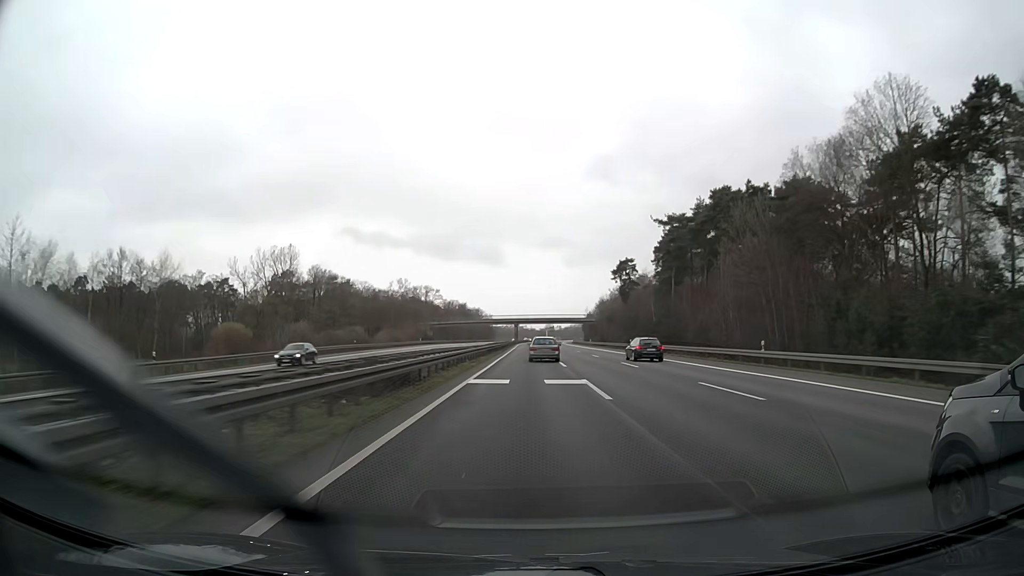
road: motorway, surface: asphalt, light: Day
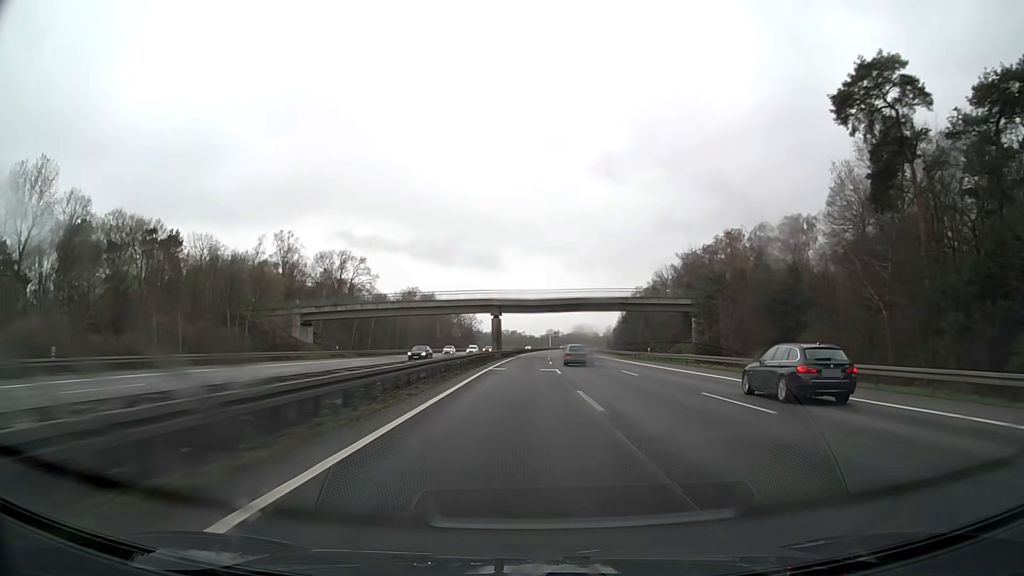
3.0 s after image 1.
(+0.2, +110.1) m; 0°
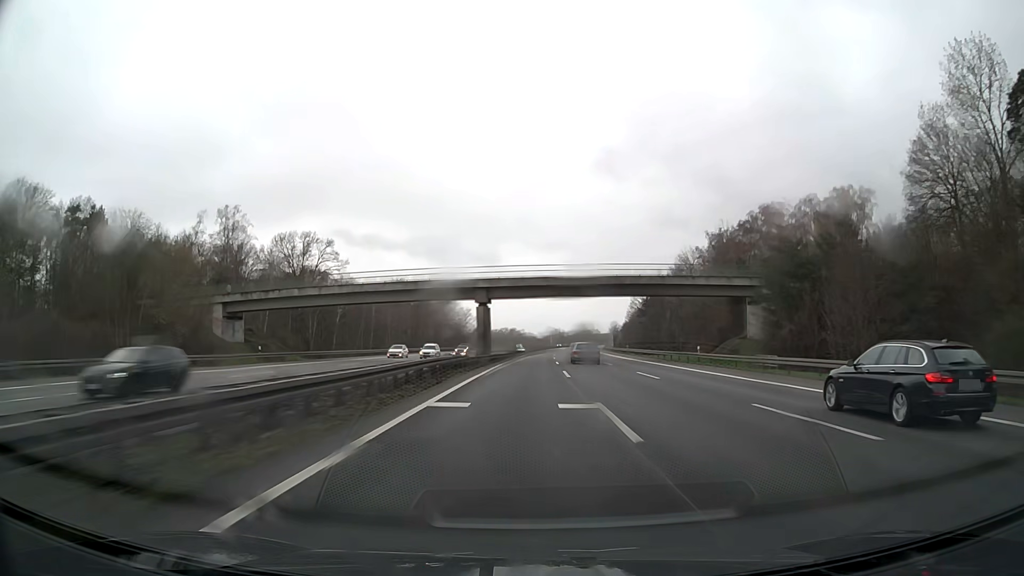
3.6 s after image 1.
(0.0, +22.6) m; 0°
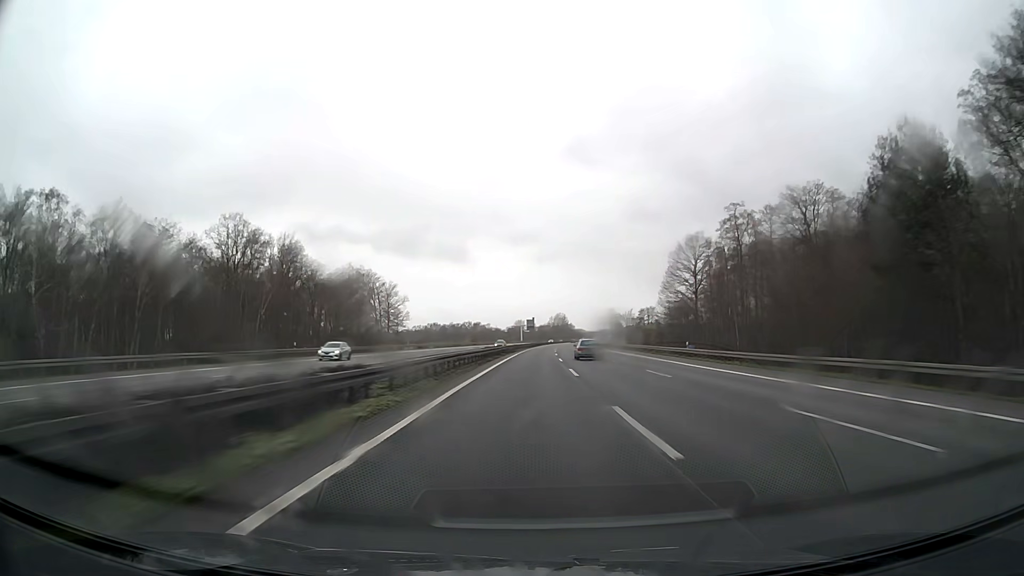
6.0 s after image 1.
(+1.9, +92.1) m; +3°
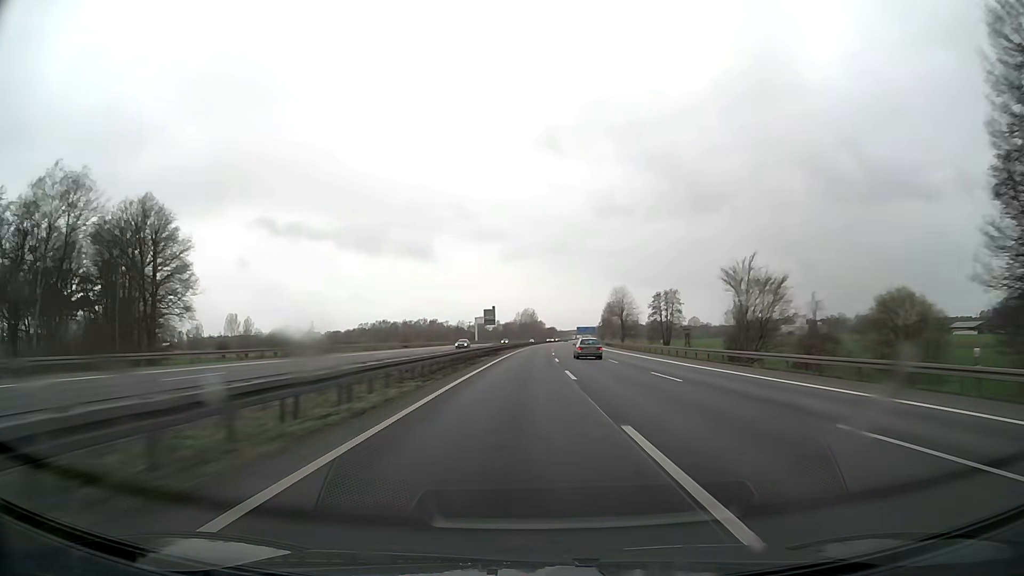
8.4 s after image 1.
(+2.5, +93.7) m; +3°
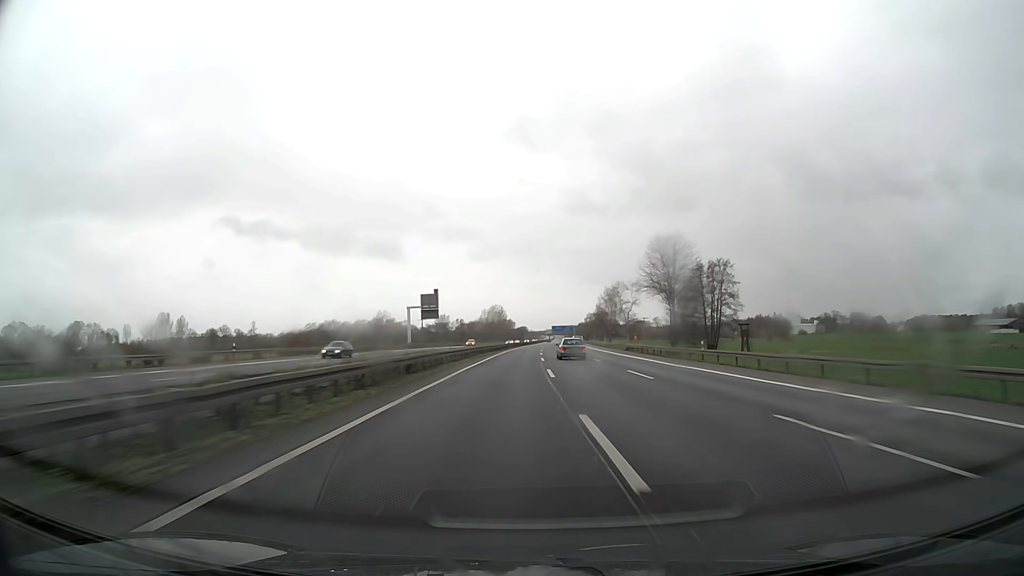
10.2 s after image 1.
(+1.3, +70.8) m; +2°
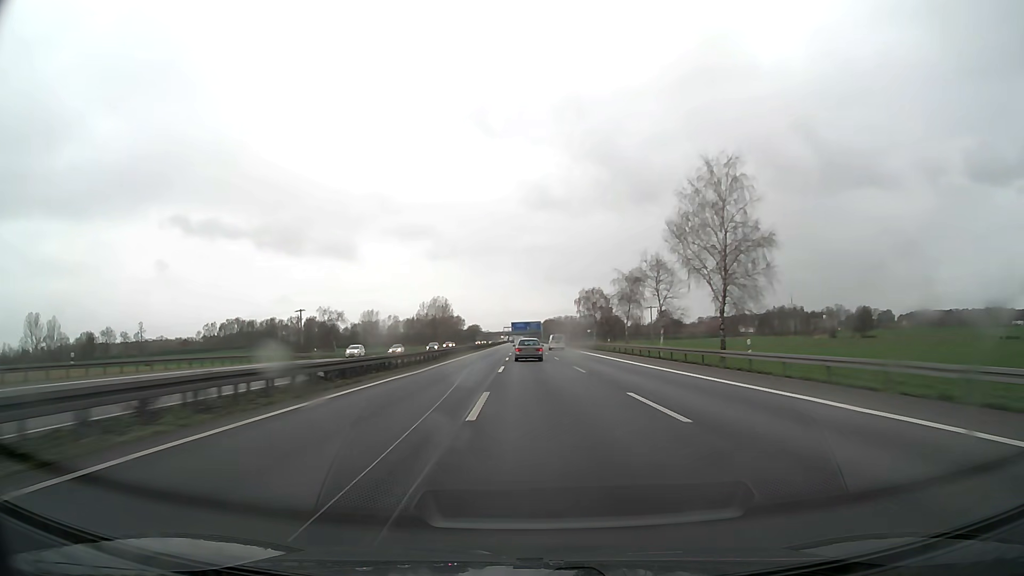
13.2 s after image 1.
(+3.9, +117.8) m; +4°
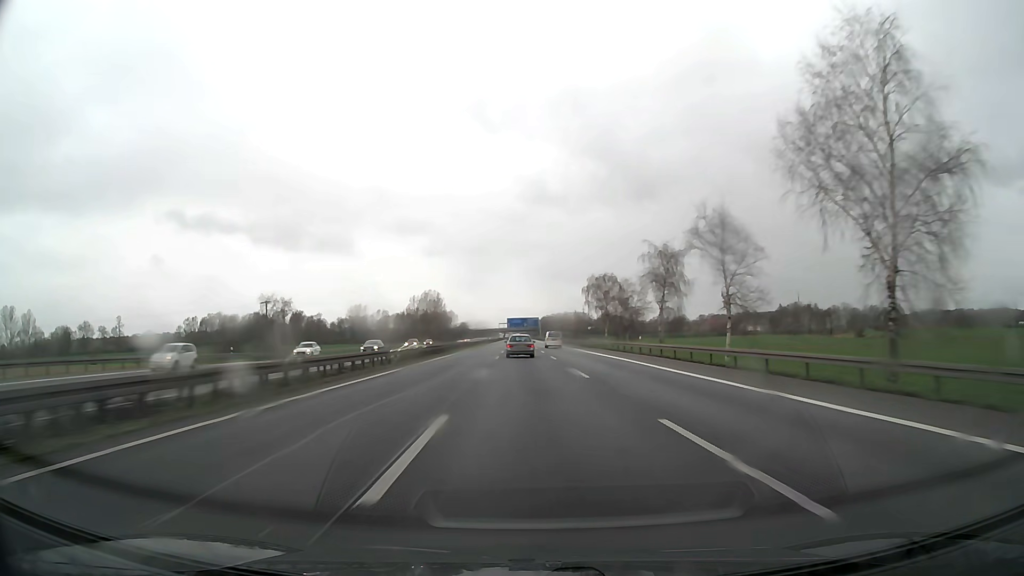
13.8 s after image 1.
(+0.1, +23.3) m; 0°
(0, +10) (0, +20) (0, +30) (0, +40) (0, +50) (0, +60) (0, +70) (0, +80) (-1, +90) (-1, +100) m
